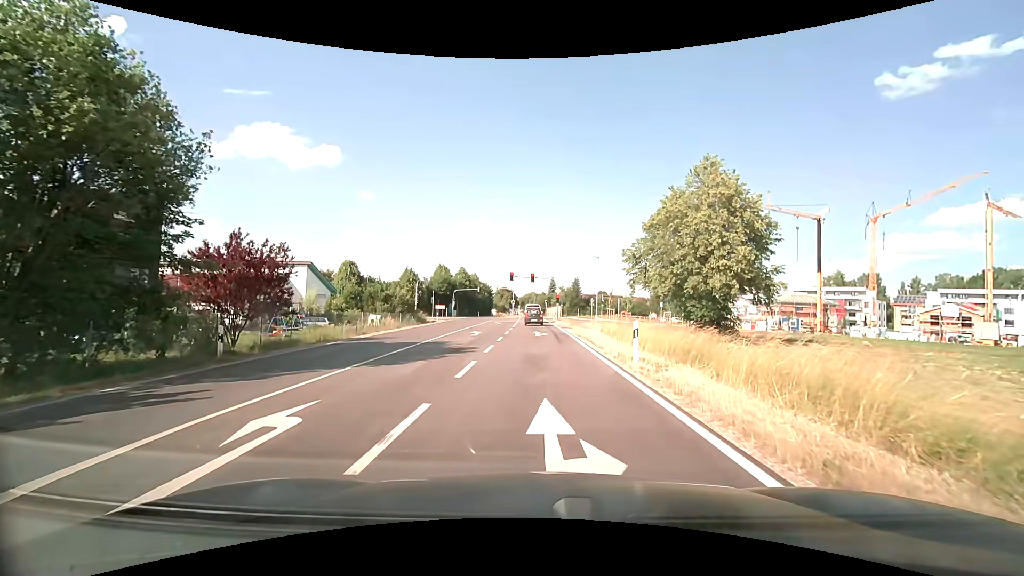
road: secondary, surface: asphalt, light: Day
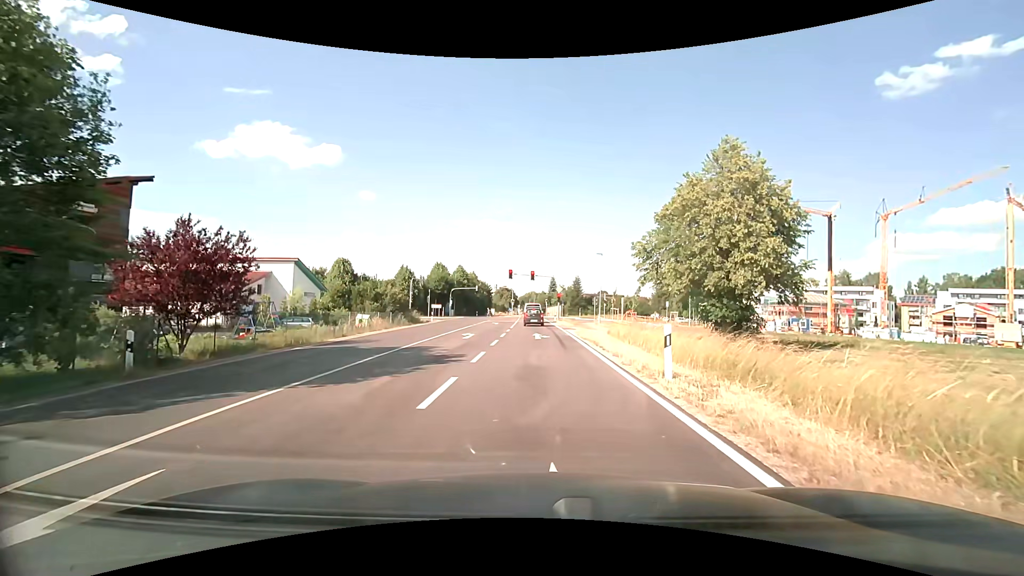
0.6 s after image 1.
(0.0, +3.1) m; 0°
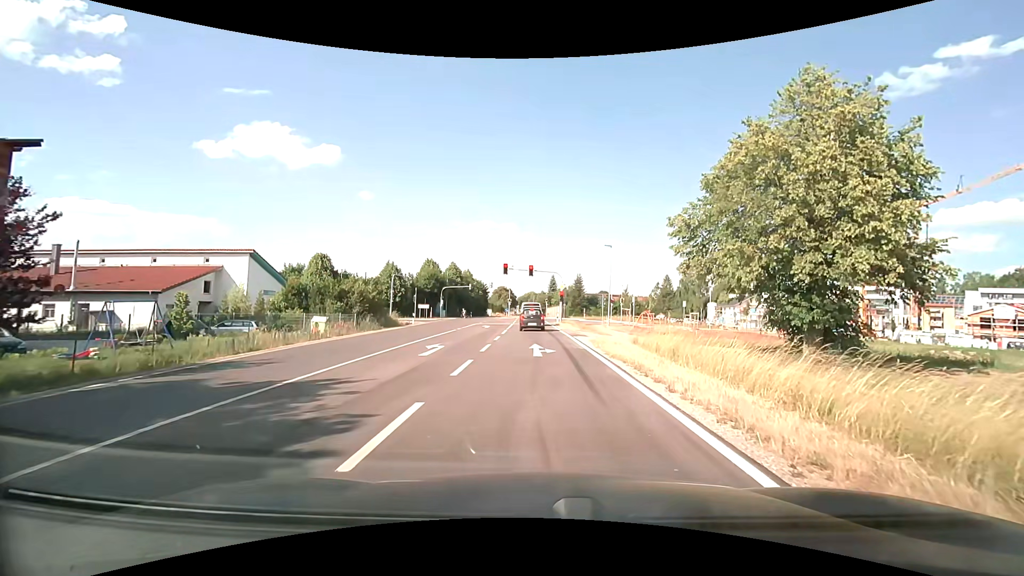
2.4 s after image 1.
(0.0, +8.4) m; 0°
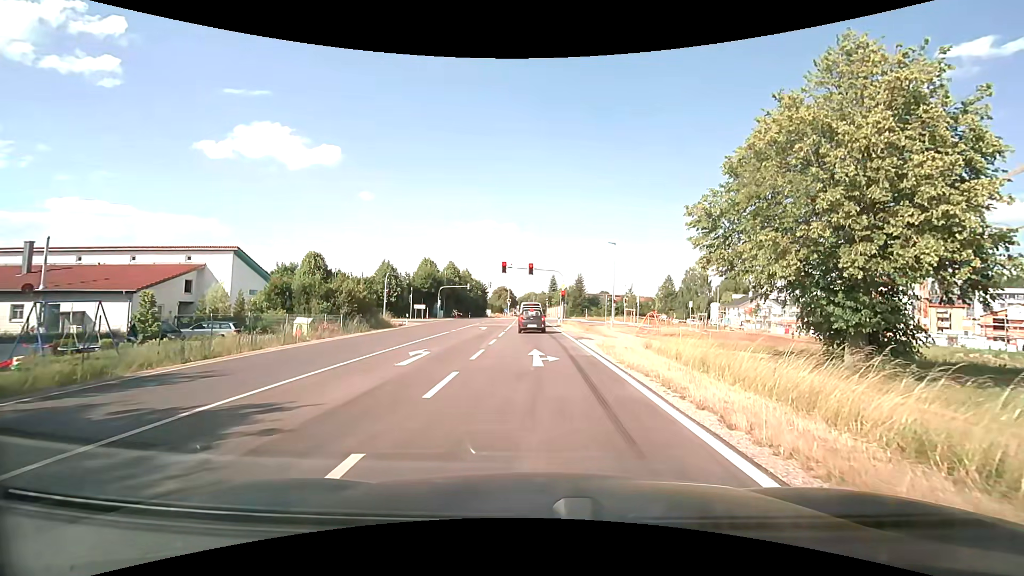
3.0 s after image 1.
(0.0, +2.5) m; 0°
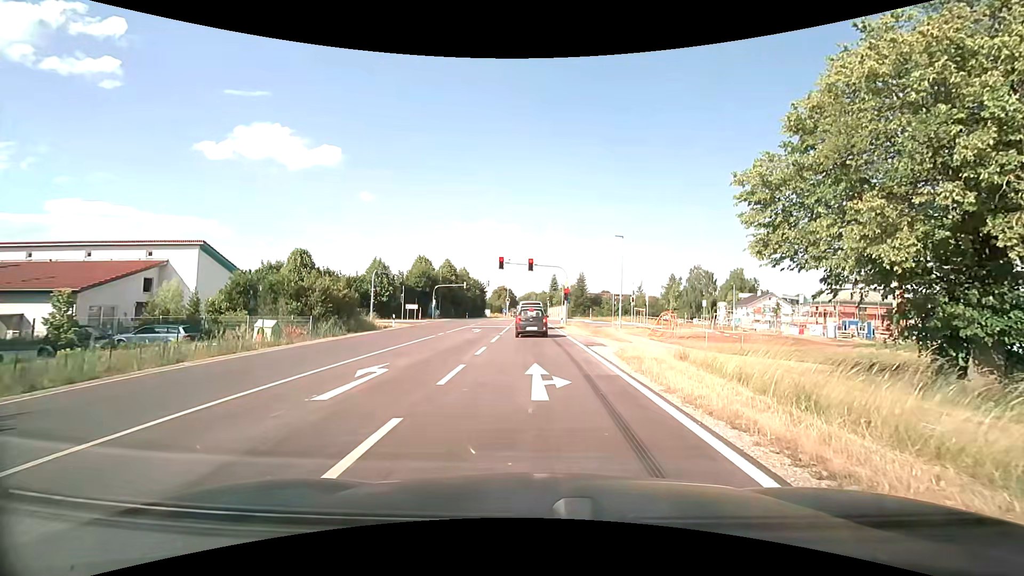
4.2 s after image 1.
(0.0, +4.5) m; 0°
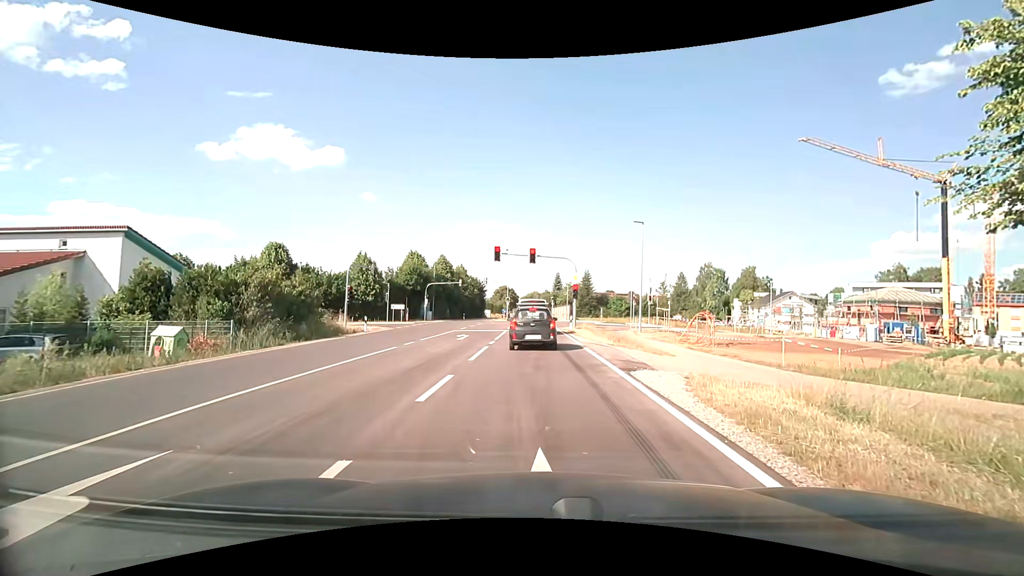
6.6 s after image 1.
(0.0, +7.6) m; -1°
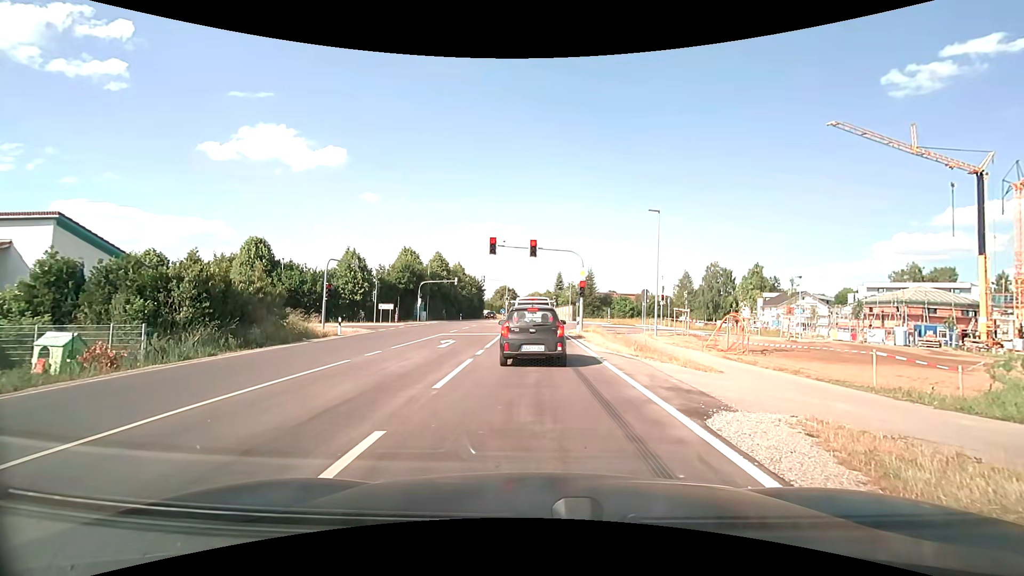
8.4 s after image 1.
(0.0, +4.7) m; 0°
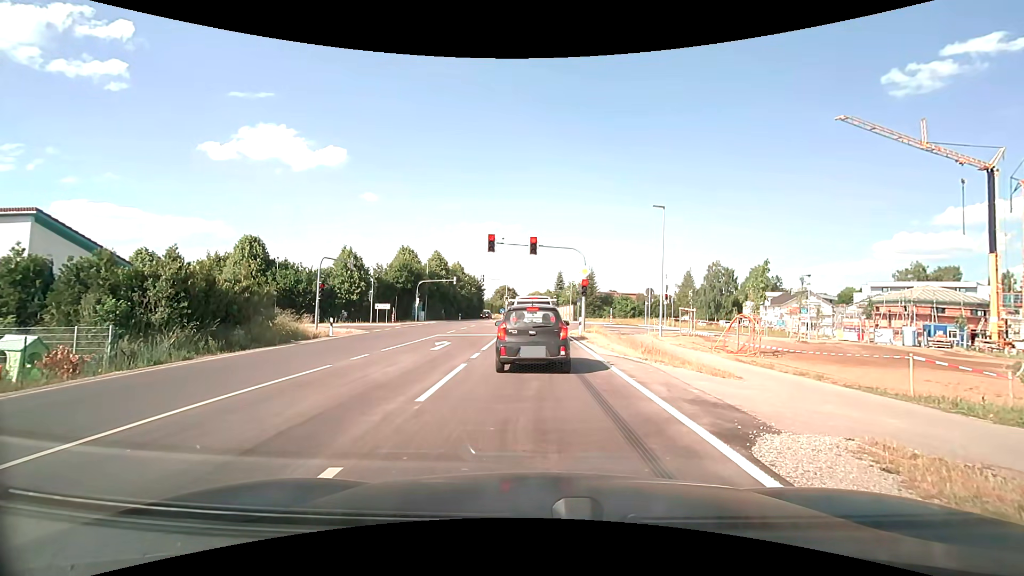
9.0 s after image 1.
(0.0, +1.2) m; 0°
(0, +10) (0, +20) (0, +30) (0, +40) (0, +50) (0, +60) (0, +70) (0, +80) (0, +90) (0, +100) m
